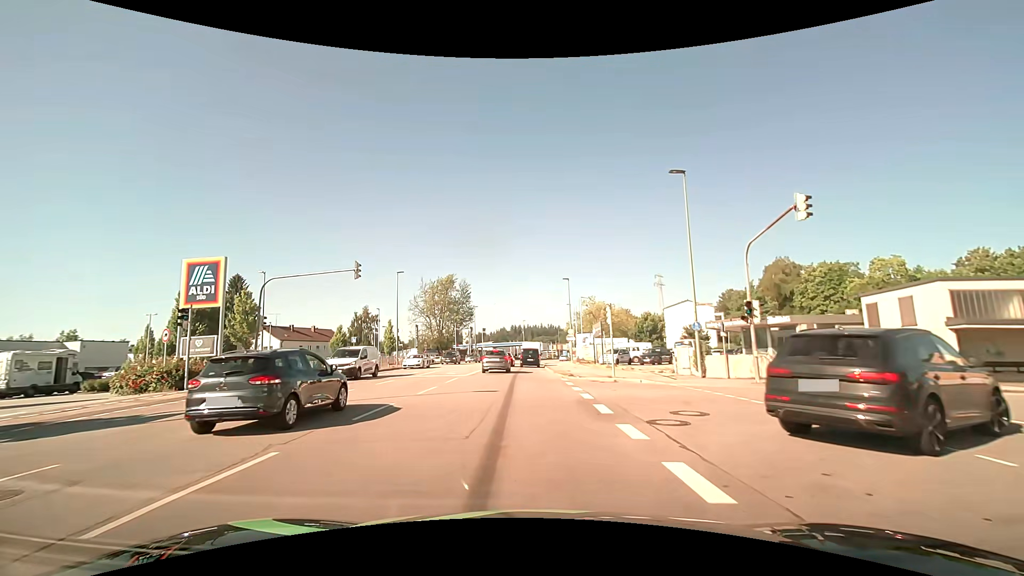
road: tertiary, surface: asphalt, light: Day
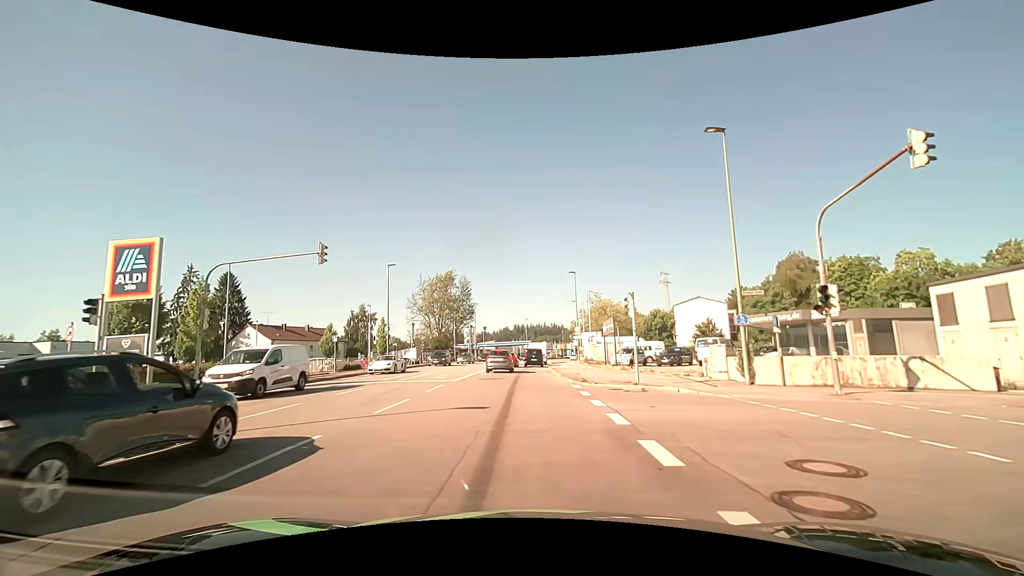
(0.0, +4.8) m; 0°
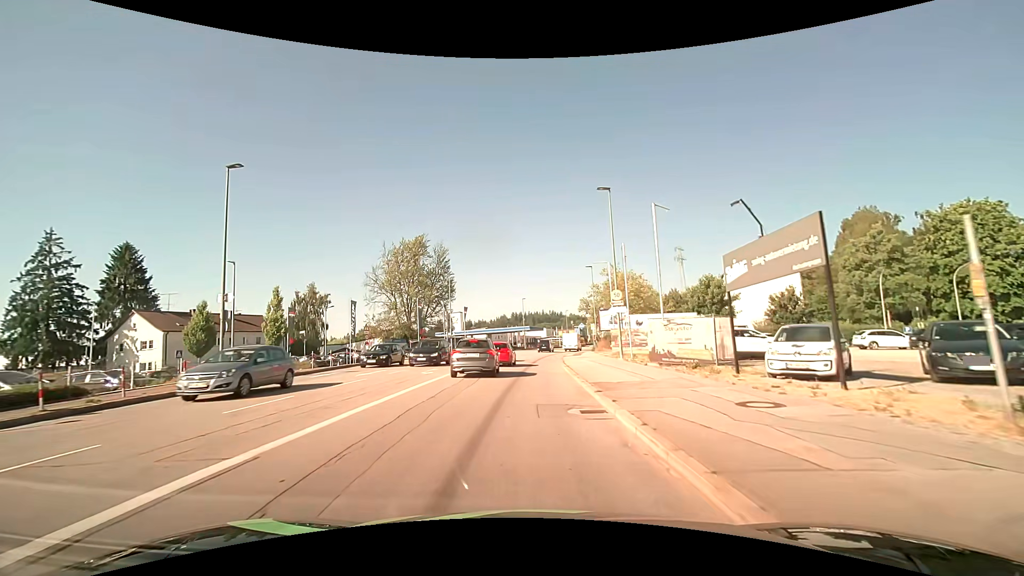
(-0.2, +26.4) m; 0°
(0, +10) (0, +20) (0, +30) (+1, +40) (+1, +50) (+2, +60) (+4, +70) (+5, +80) (+8, +89) (+10, +99) m
